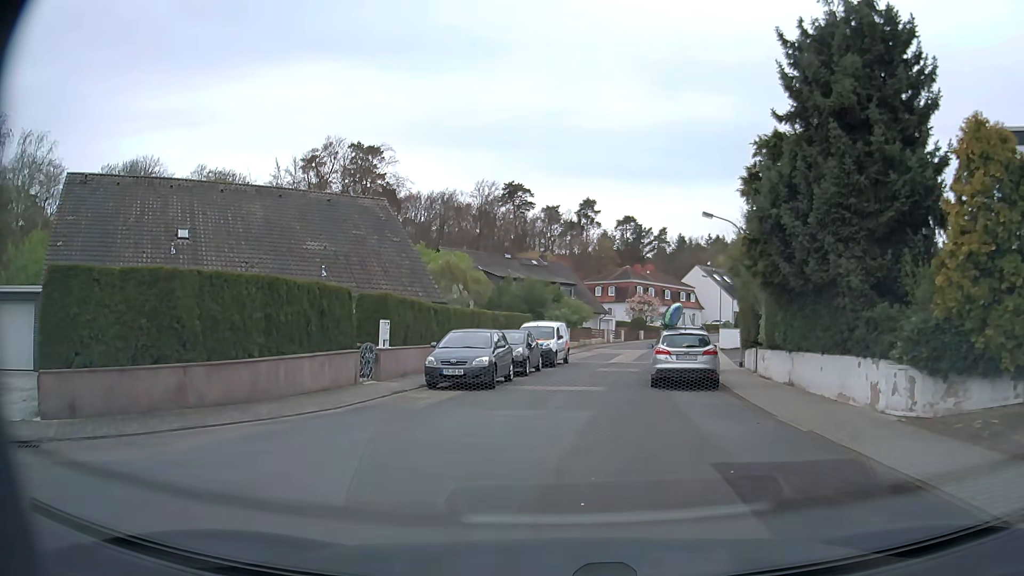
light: Day
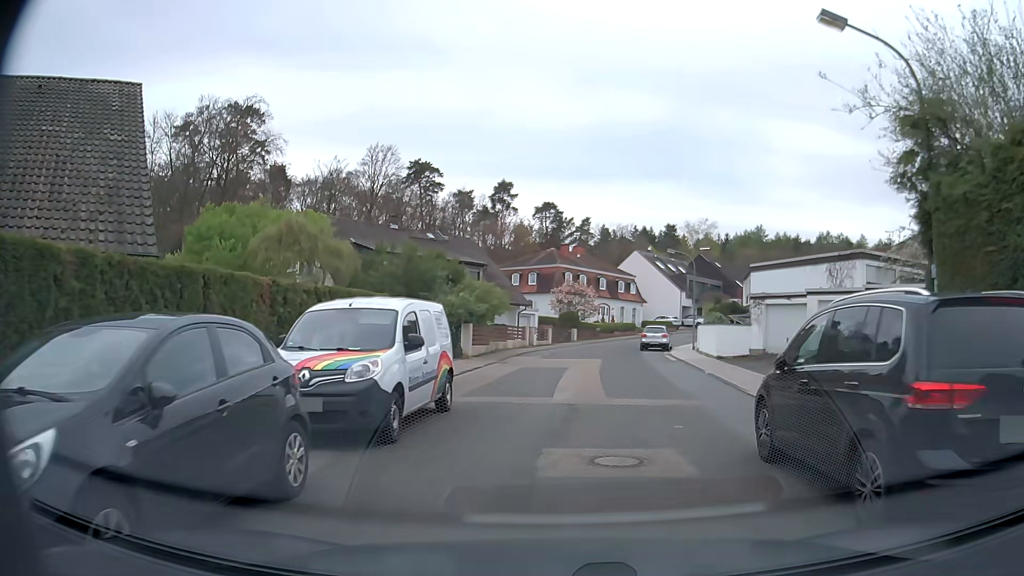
(+0.5, +18.6) m; +7°
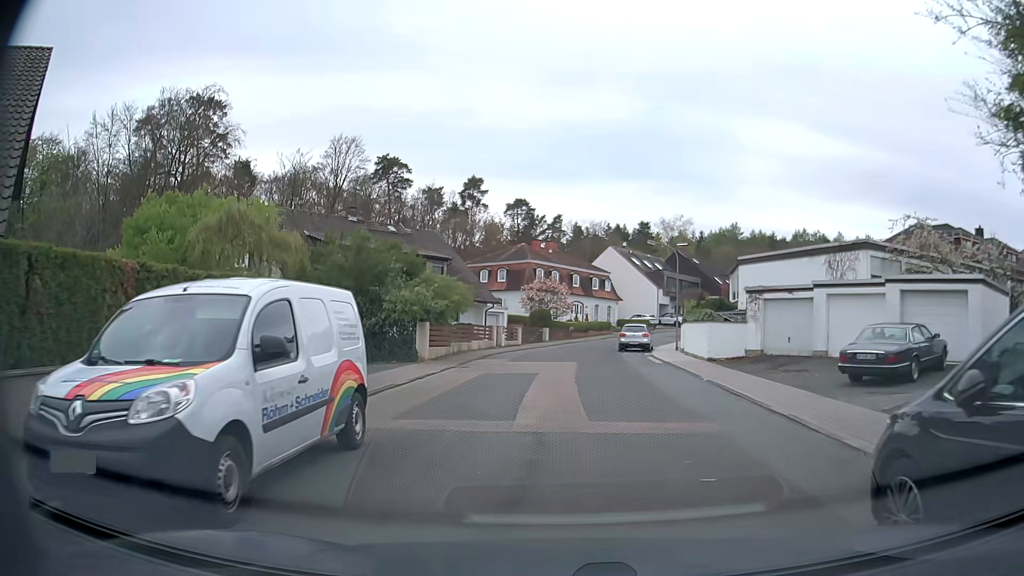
(+0.1, +3.7) m; +3°
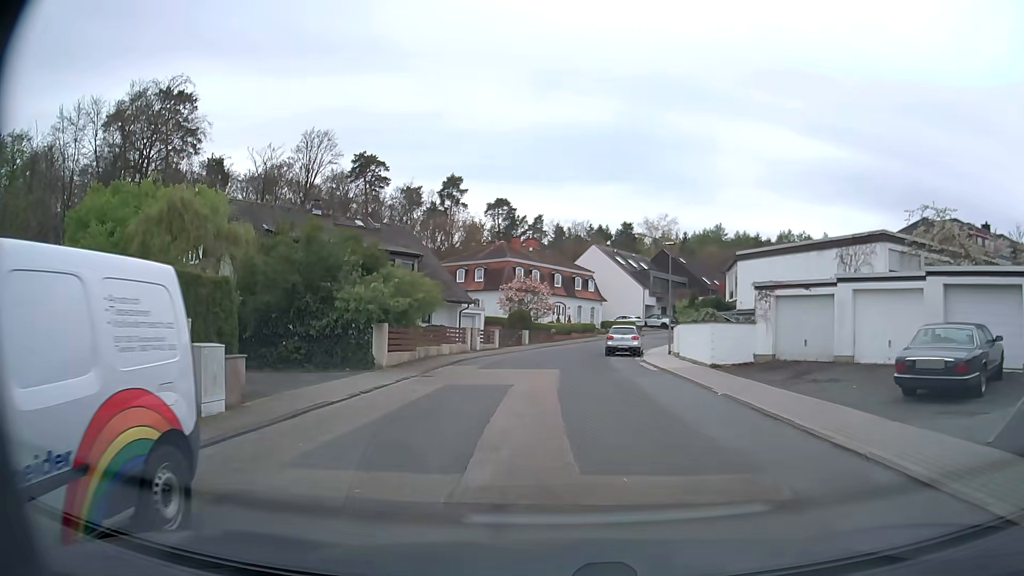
(0.0, +3.6) m; +1°
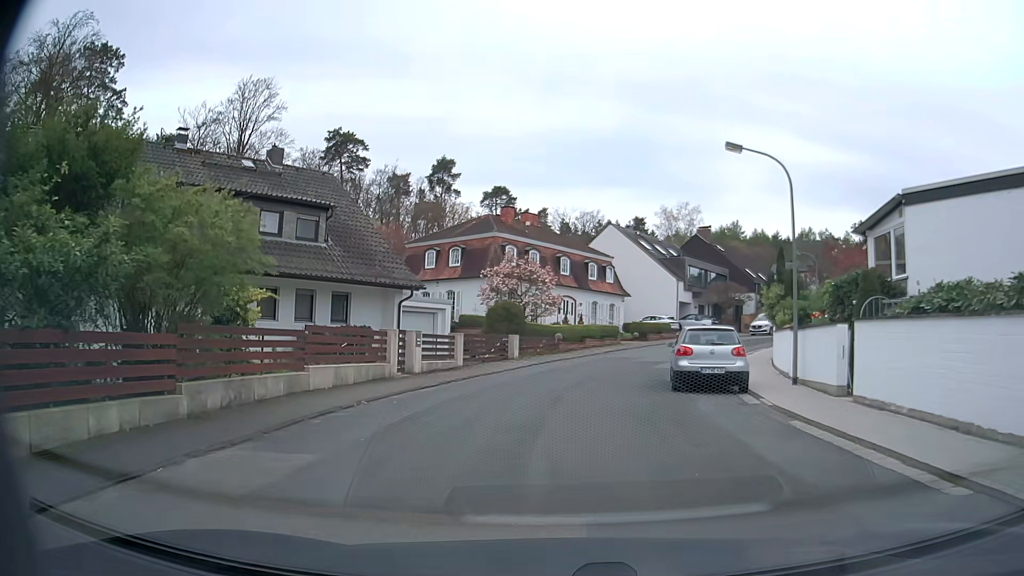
(-0.2, +17.8) m; -2°
(0, +10) (+2, +20) (+5, +29) (+10, +38) (+16, +46) (+22, +53) (+30, +60) (+37, +67) (+46, +71) (+55, +76) m
